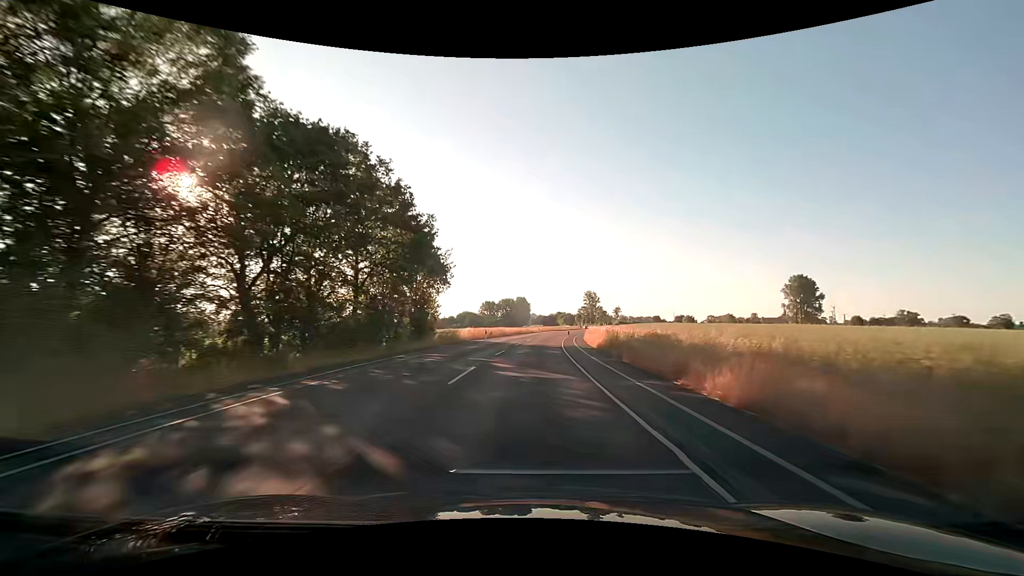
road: secondary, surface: asphalt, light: Day
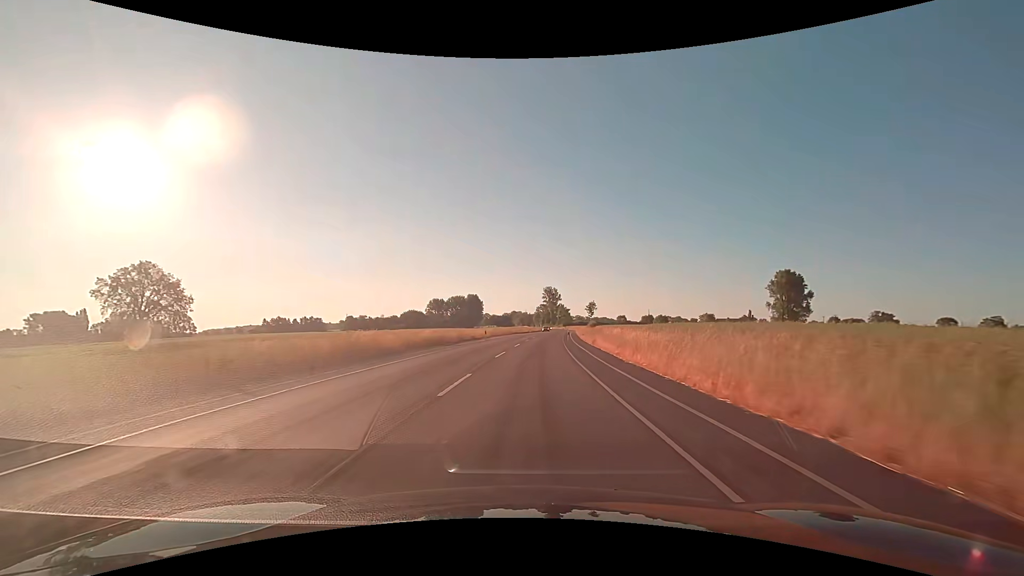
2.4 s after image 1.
(+2.1, +50.1) m; +5°
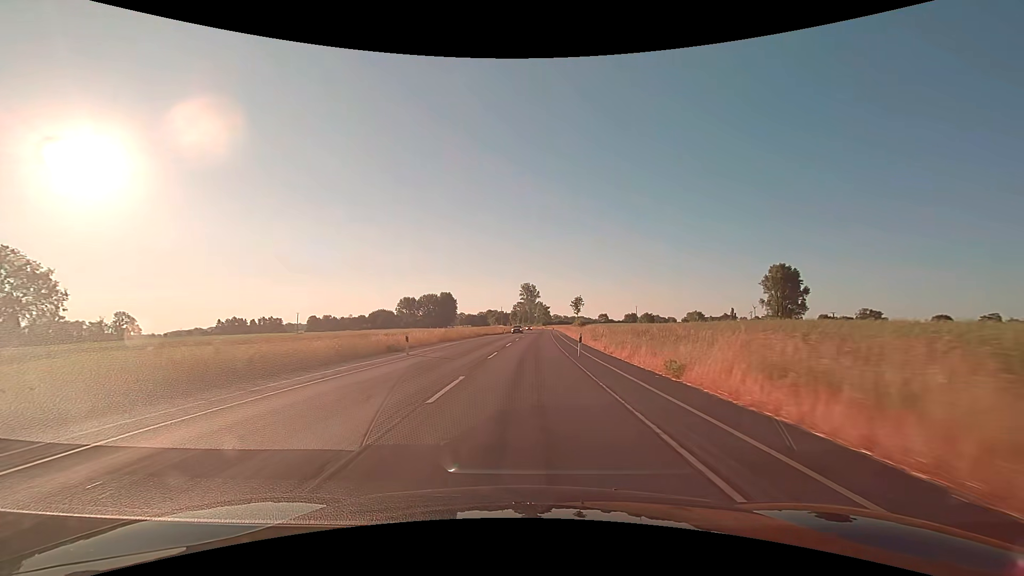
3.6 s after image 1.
(+0.6, +25.1) m; +3°
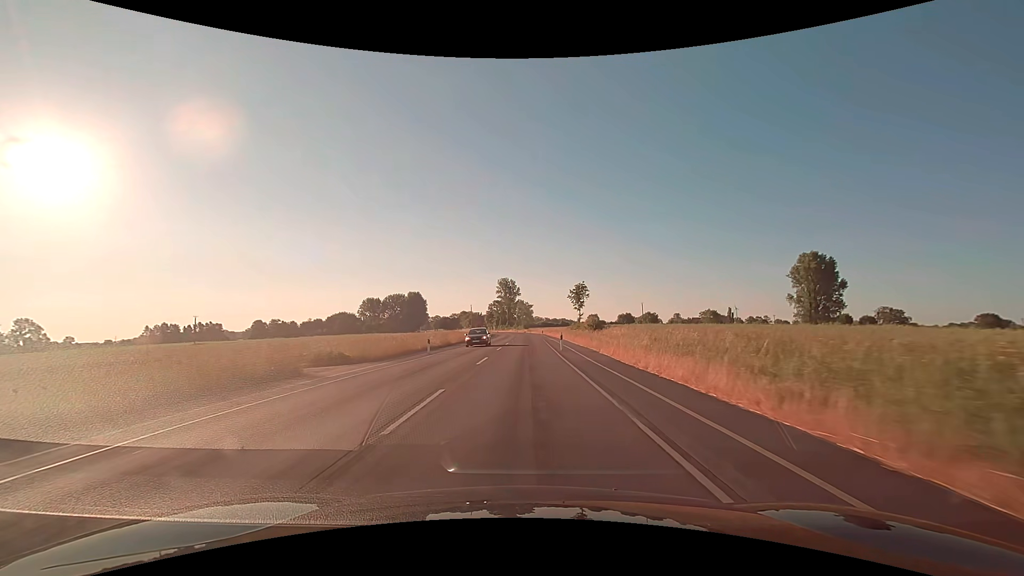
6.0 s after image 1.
(+1.3, +50.1) m; +2°
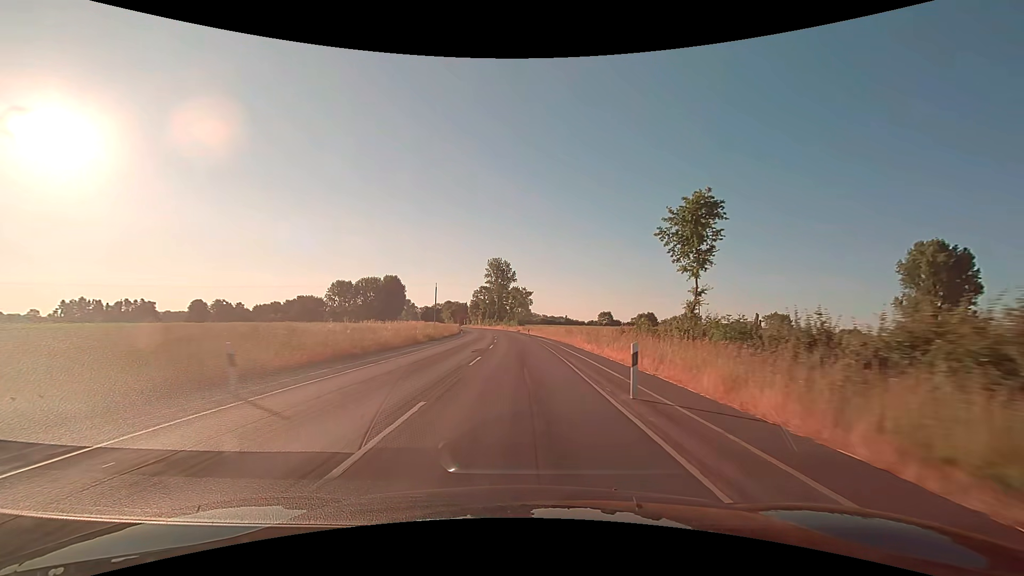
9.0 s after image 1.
(+0.4, +62.6) m; 0°
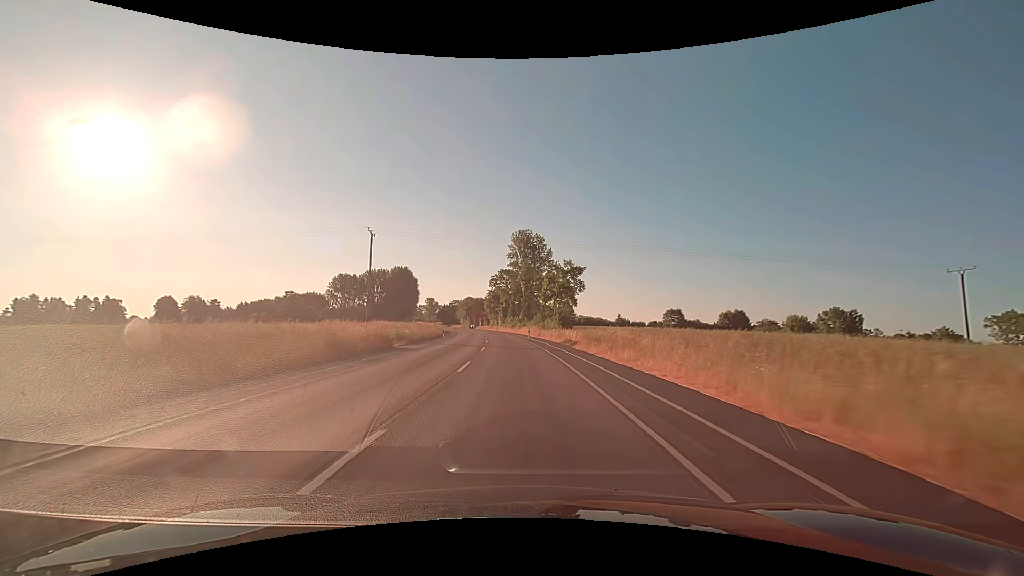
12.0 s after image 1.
(-1.6, +62.7) m; -4°
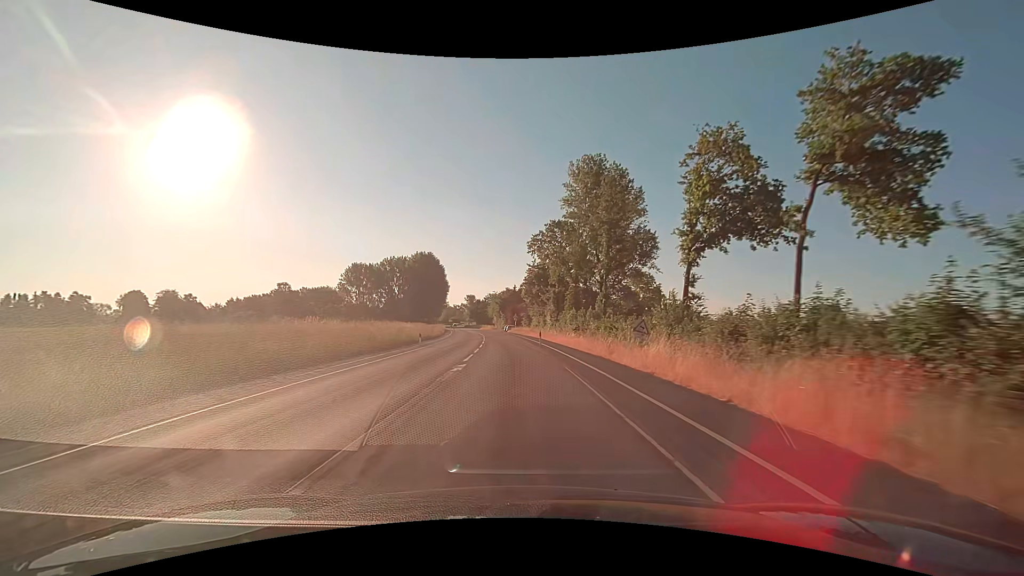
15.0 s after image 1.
(-2.9, +62.7) m; -6°
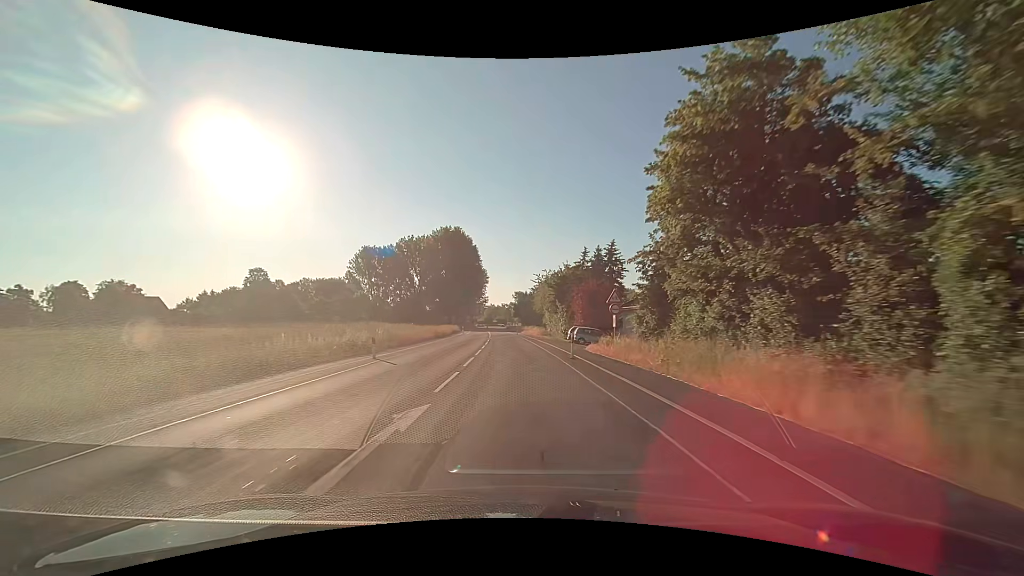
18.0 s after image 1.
(-3.4, +62.7) m; -6°
(0, +10) (0, +20) (-1, +30) (-1, +40) (-2, +50) (-2, +60) (-3, +70) (-4, +80) (-4, +90) (-5, +100) m
